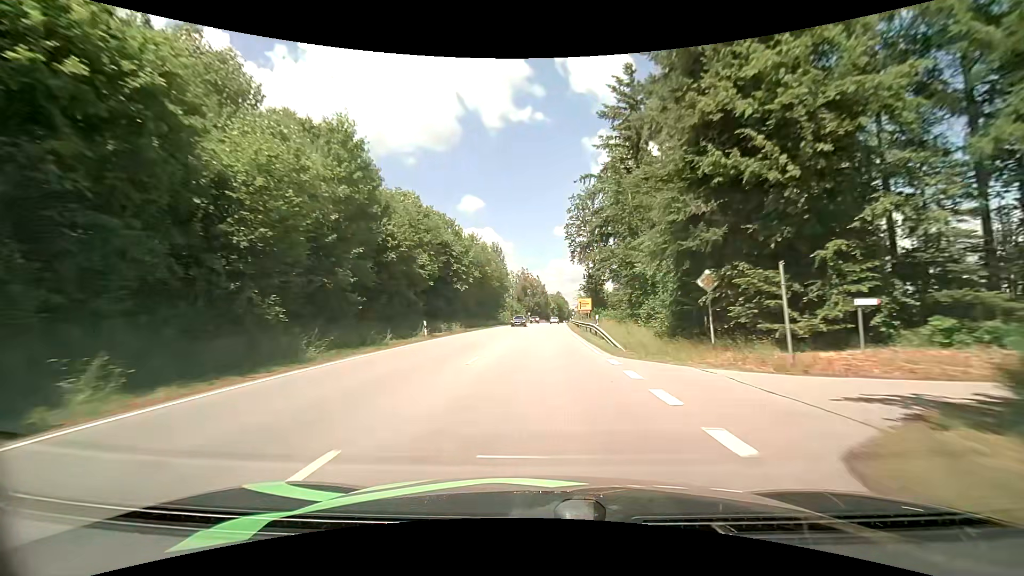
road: primary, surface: asphalt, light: Day
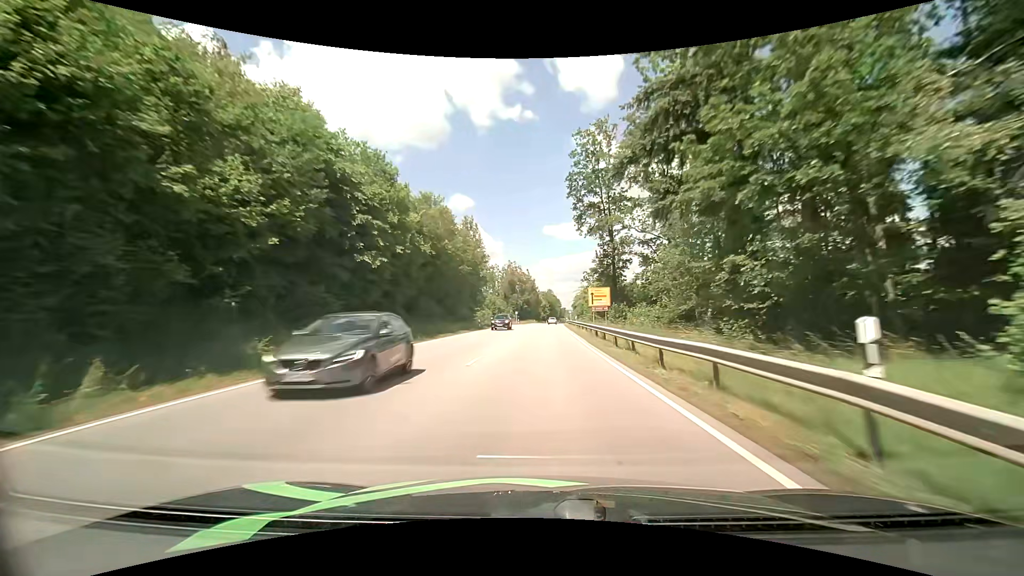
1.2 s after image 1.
(+0.3, +24.8) m; +1°
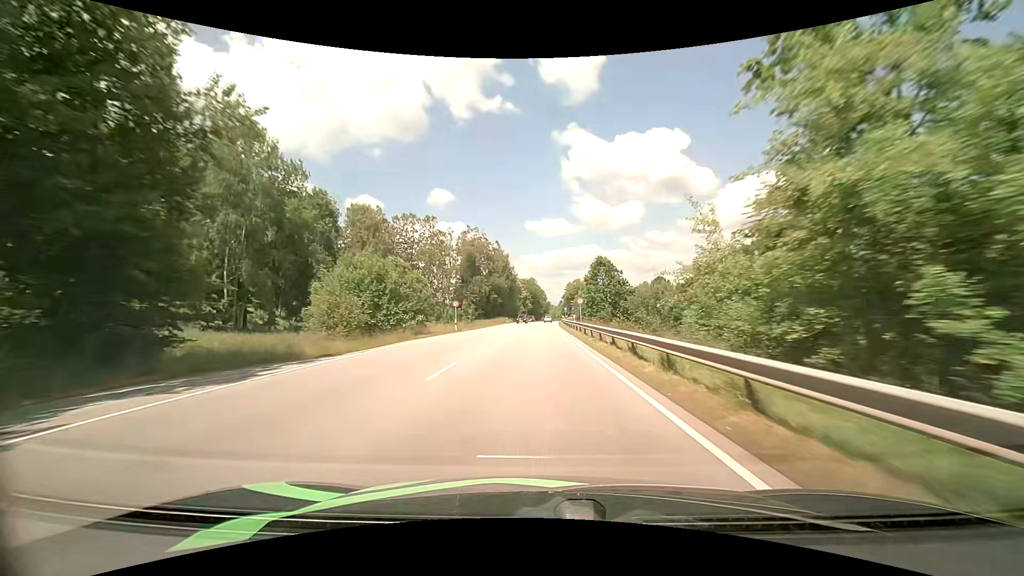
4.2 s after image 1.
(+1.4, +62.4) m; +2°
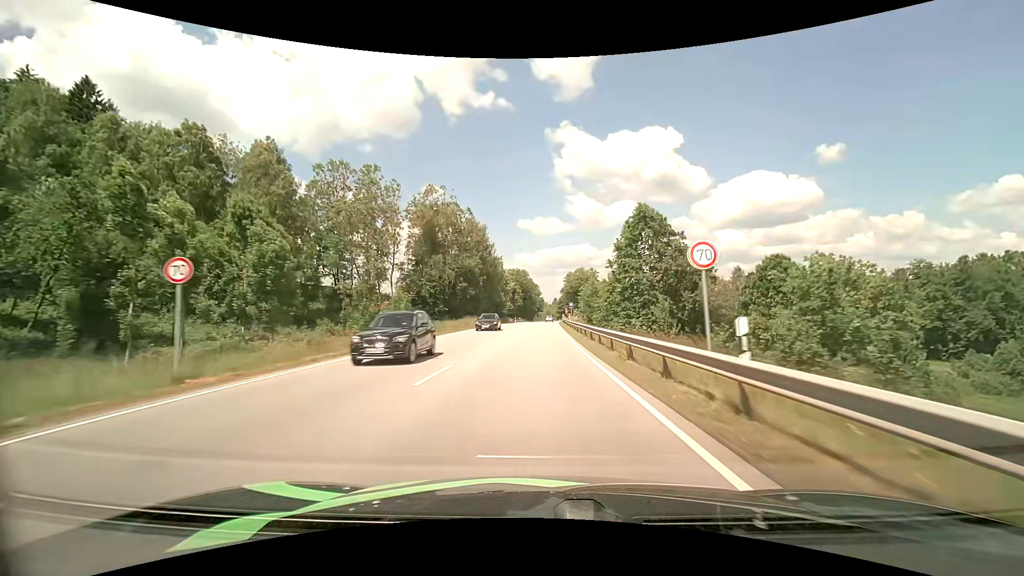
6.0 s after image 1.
(+0.3, +36.2) m; +1°
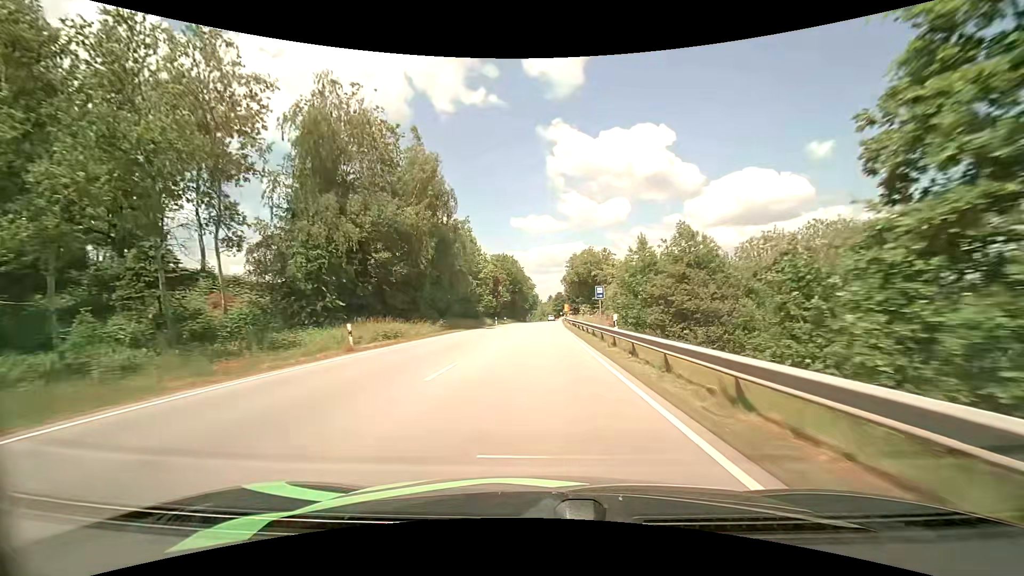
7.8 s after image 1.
(+0.2, +35.6) m; +1°
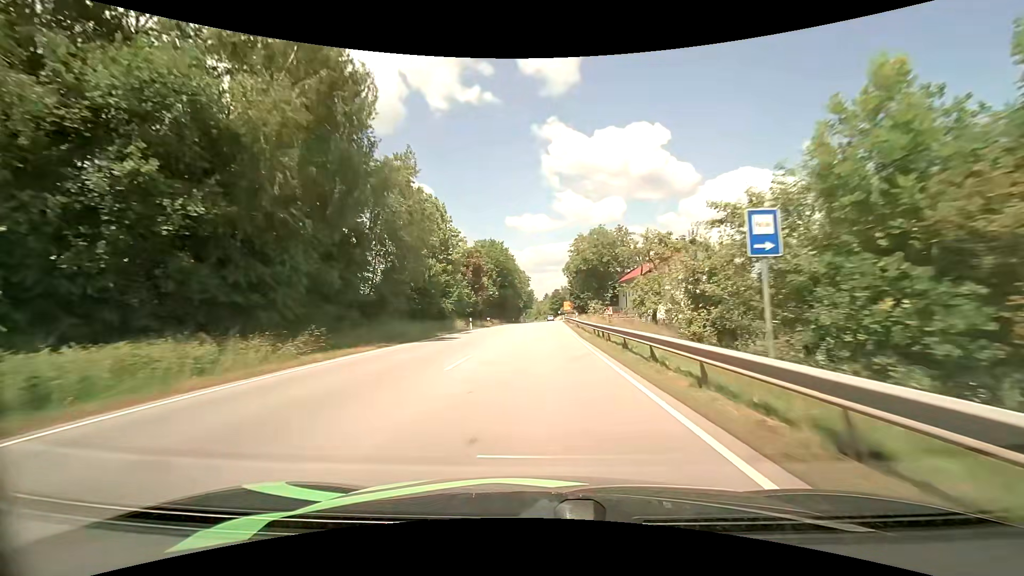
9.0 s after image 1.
(+0.1, +22.3) m; +1°
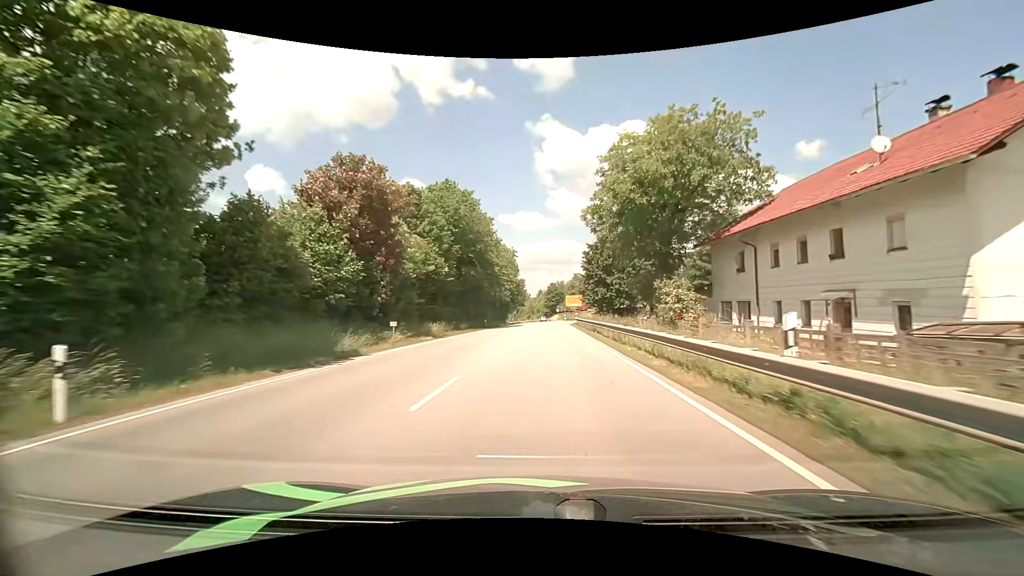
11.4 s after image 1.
(+0.3, +40.4) m; 0°
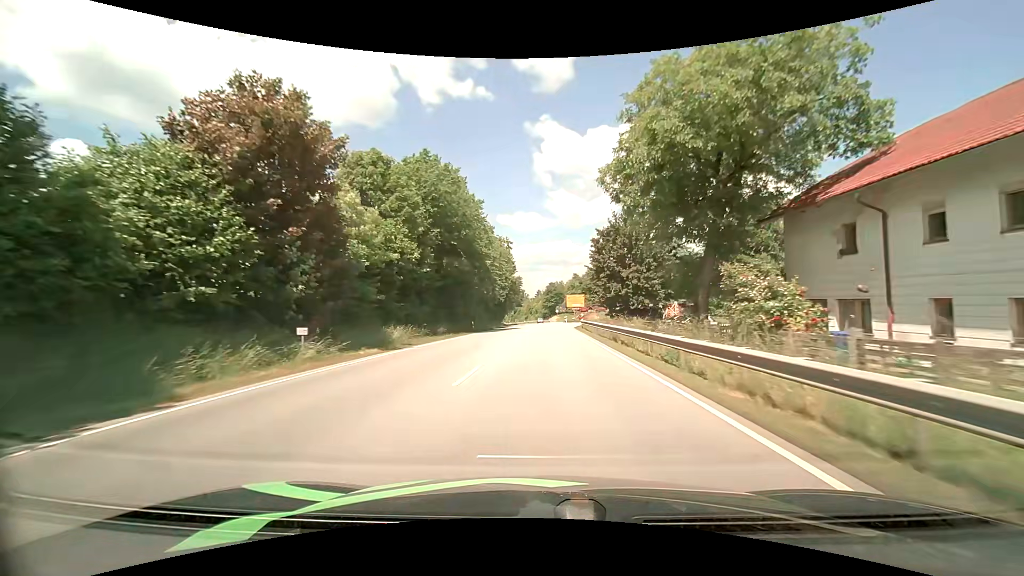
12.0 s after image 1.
(+0.1, +9.4) m; 0°
(0, +10) (0, +20) (0, +30) (+1, +40) (+1, +50) (+3, +60) (+4, +70) (+6, +80) (+10, +89) (+16, +97) m
